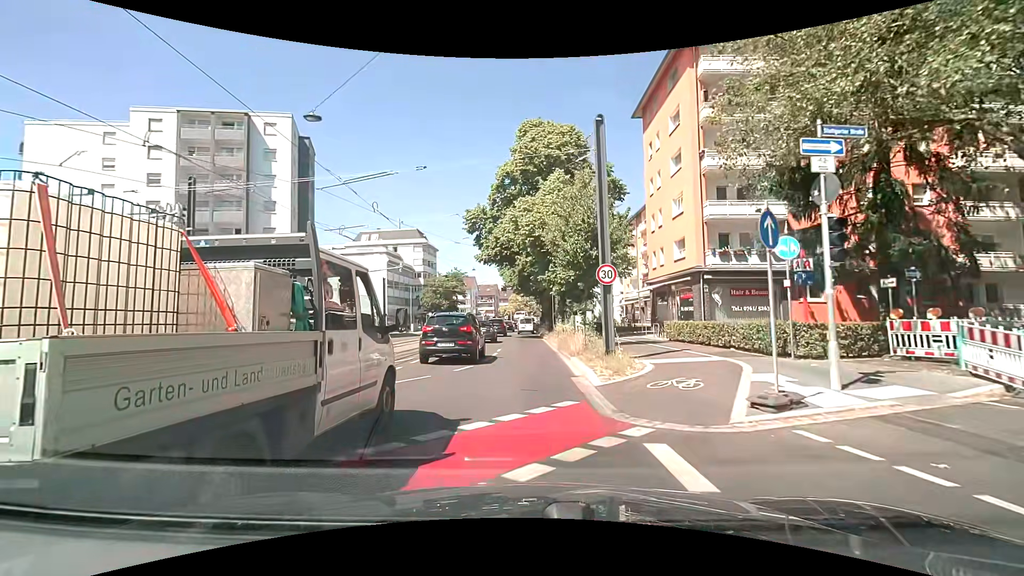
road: primary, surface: asphalt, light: Day
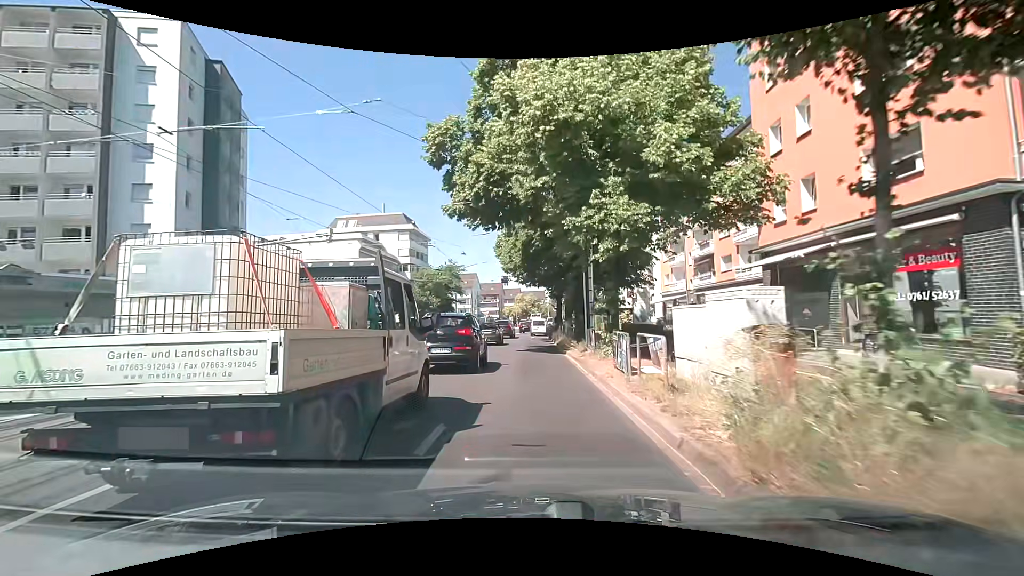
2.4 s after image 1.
(-0.2, +17.5) m; -1°
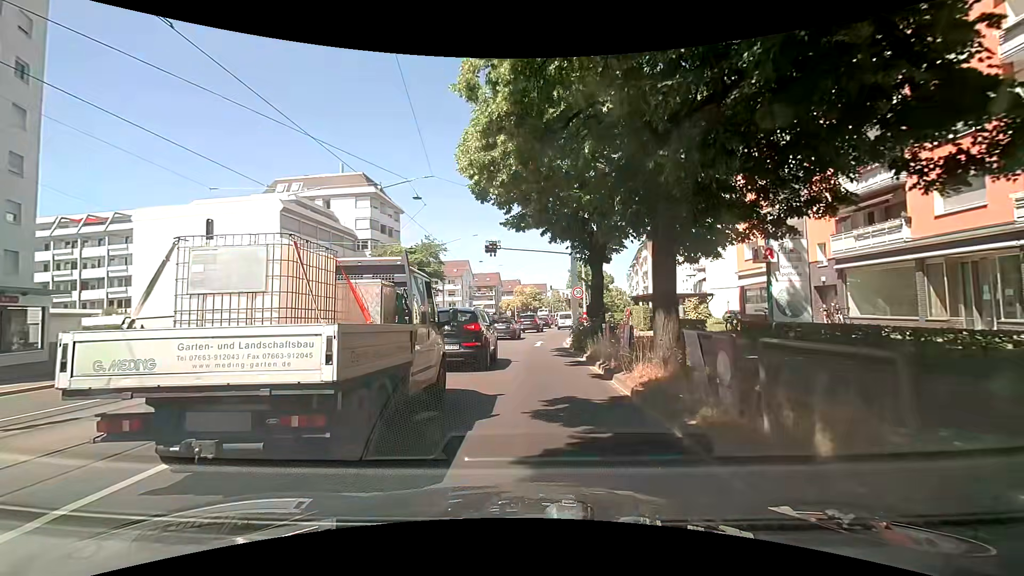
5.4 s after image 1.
(-0.2, +21.5) m; +1°
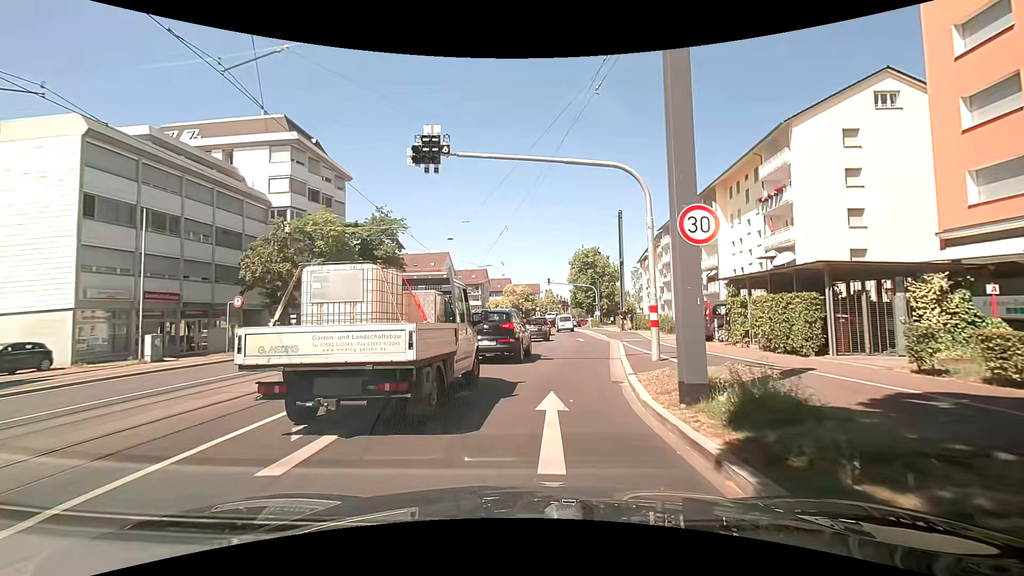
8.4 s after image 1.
(-0.2, +19.7) m; +1°
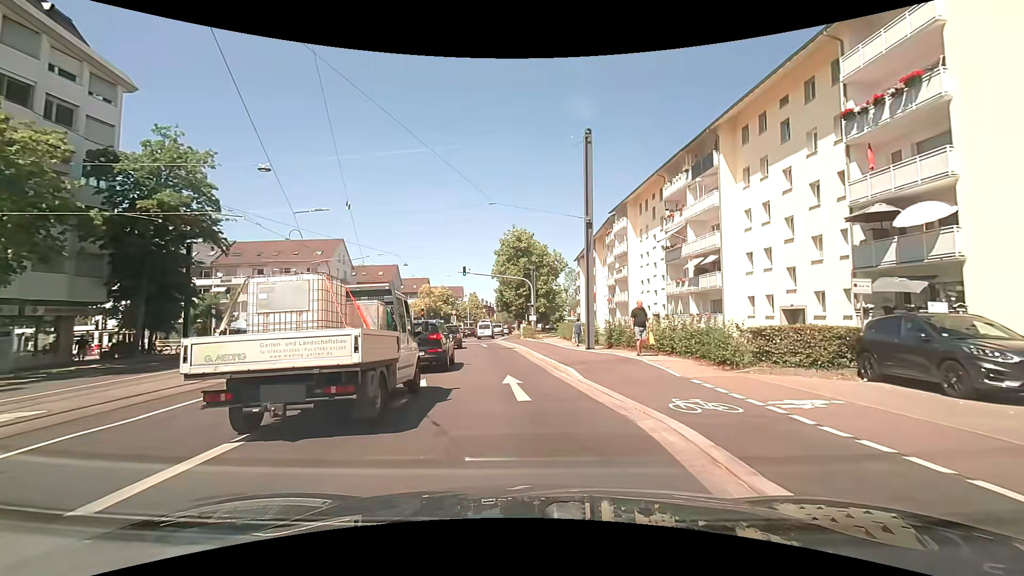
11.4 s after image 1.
(+1.1, +20.3) m; +6°
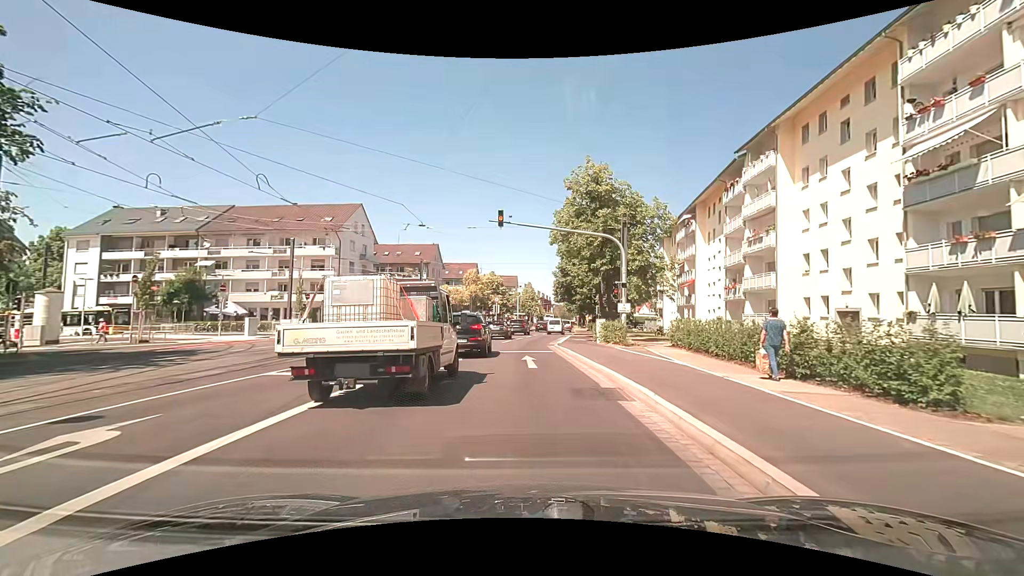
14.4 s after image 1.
(-1.0, +20.1) m; -5°
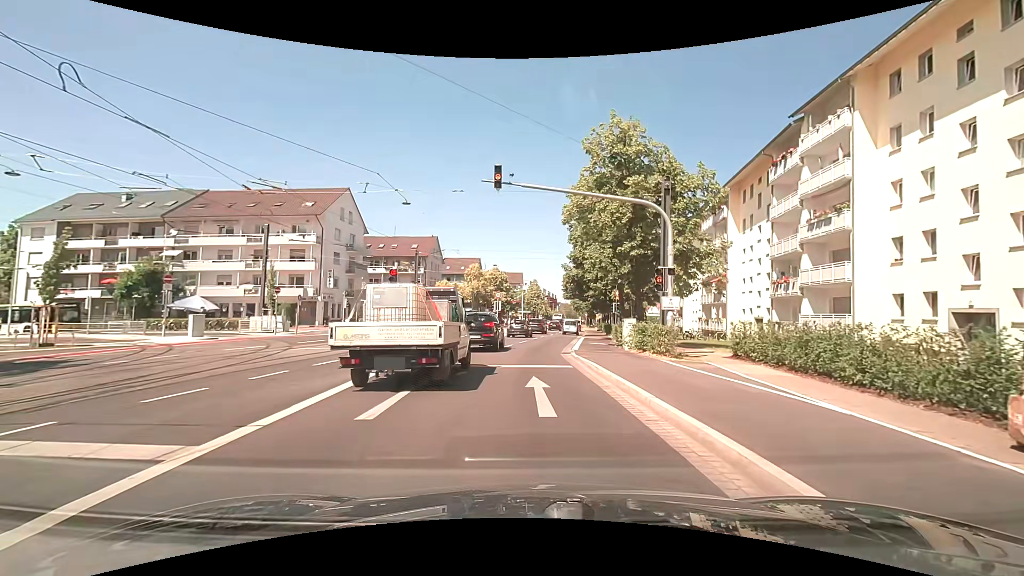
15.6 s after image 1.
(-0.1, +6.9) m; -2°
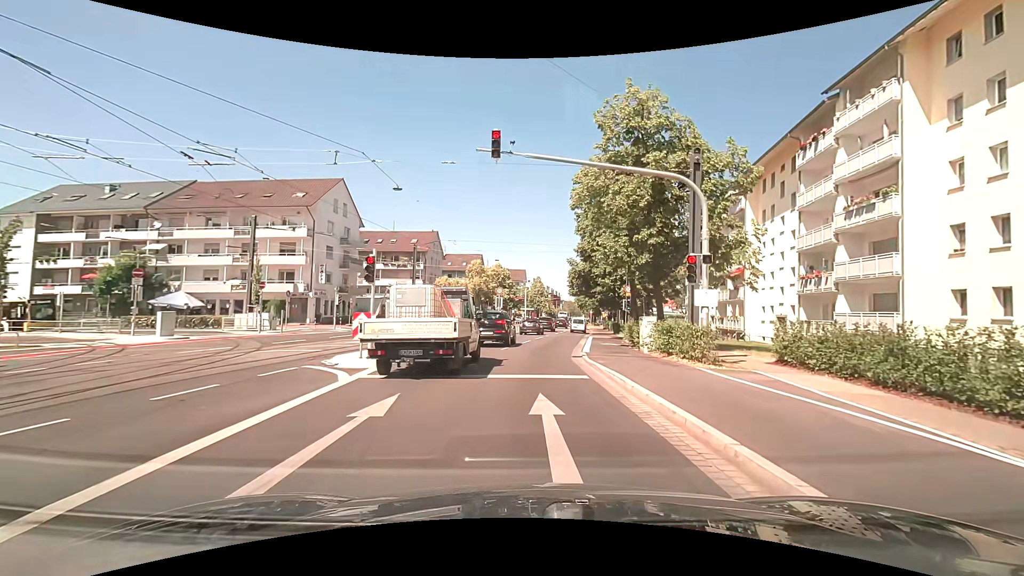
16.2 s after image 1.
(0.0, +3.0) m; +2°
(0, +10) (0, +20) (+1, +30) (+2, +40) (+3, +50) (+4, +60) (+5, +70) (+6, +80) (+6, +90) (+7, +100) m
